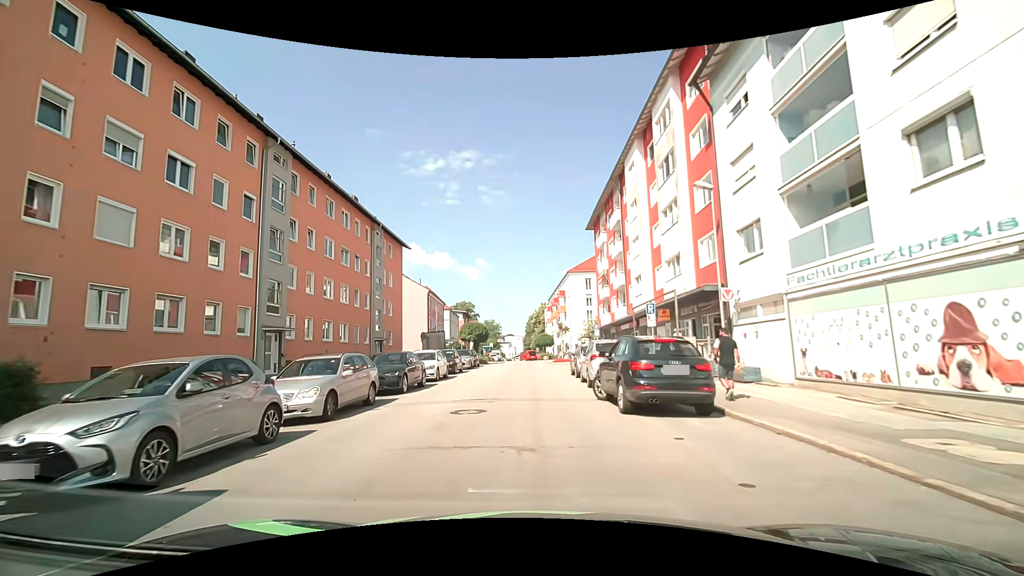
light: Day
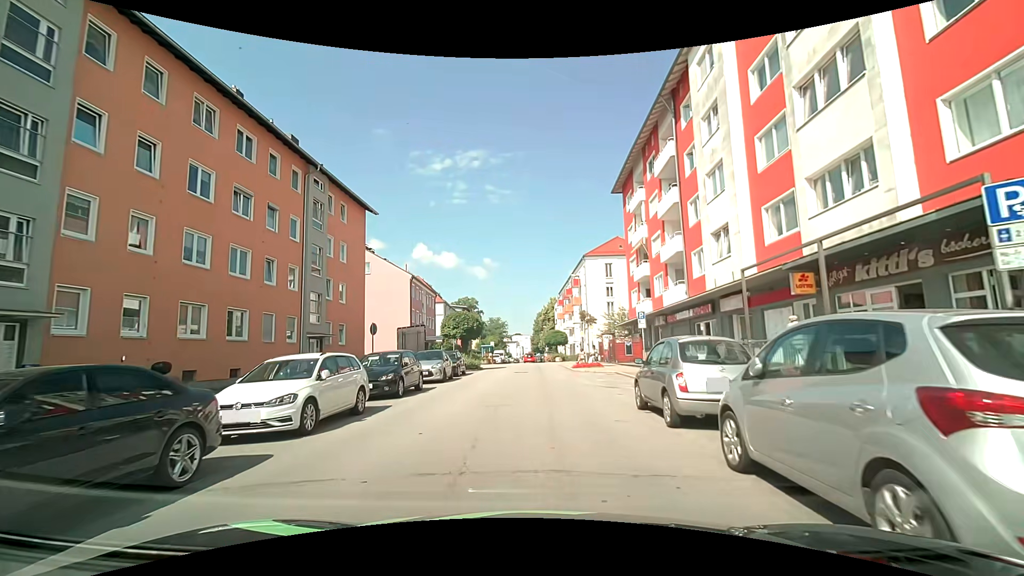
(-0.1, +14.0) m; -1°
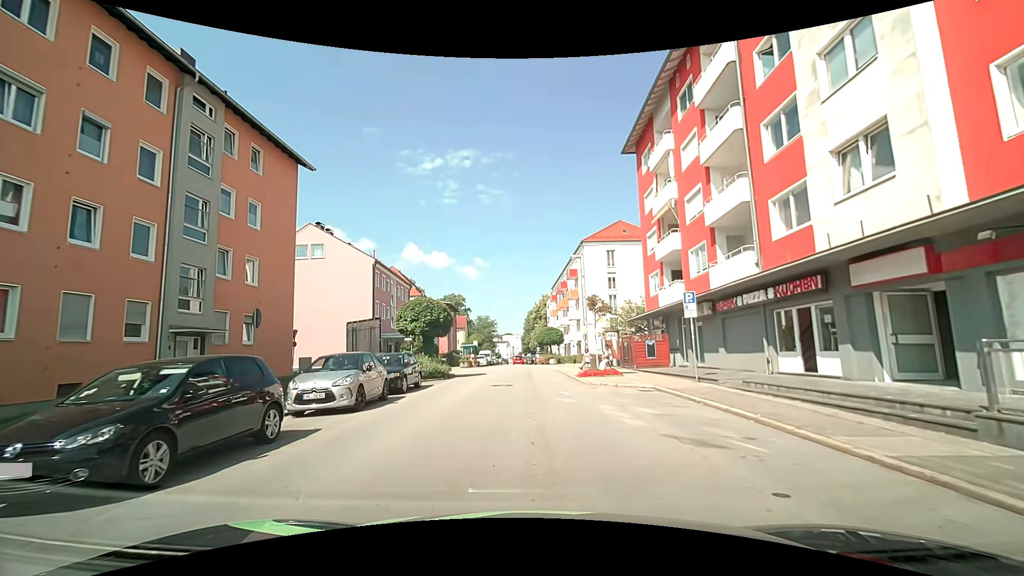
(+0.2, +9.8) m; +2°
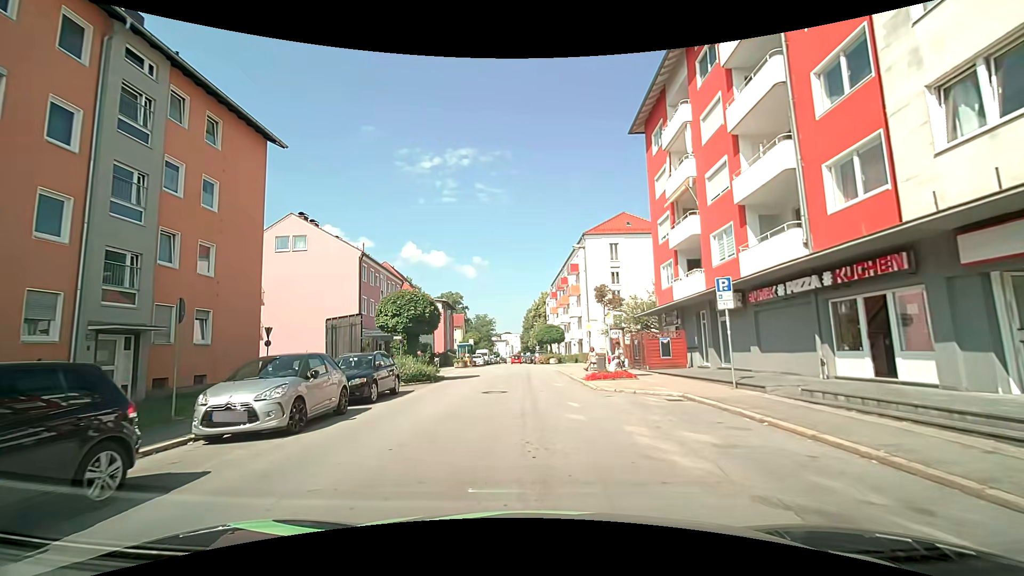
(0.0, +3.3) m; 0°
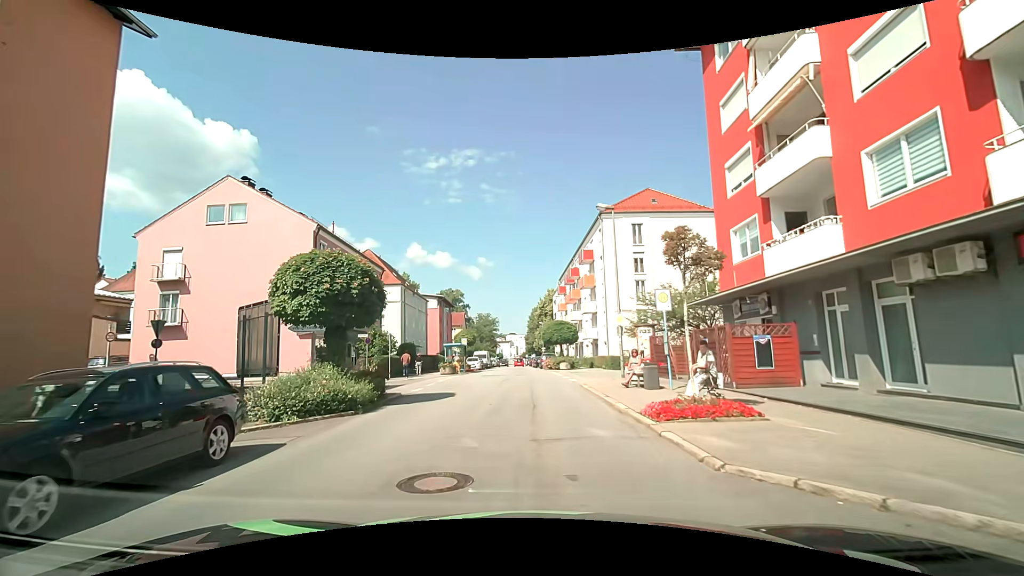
(-0.1, +9.8) m; -1°
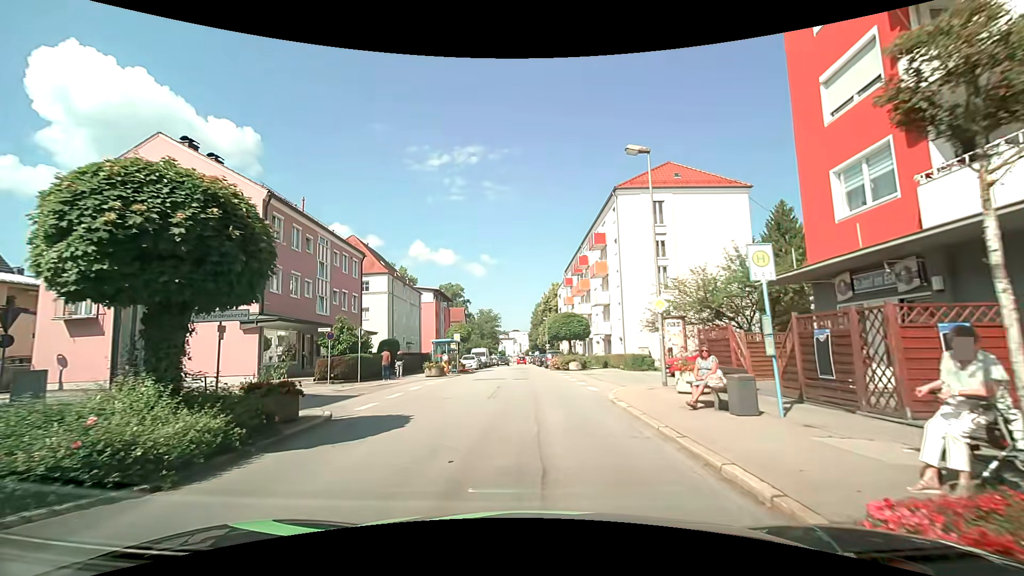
(0.0, +6.5) m; +1°
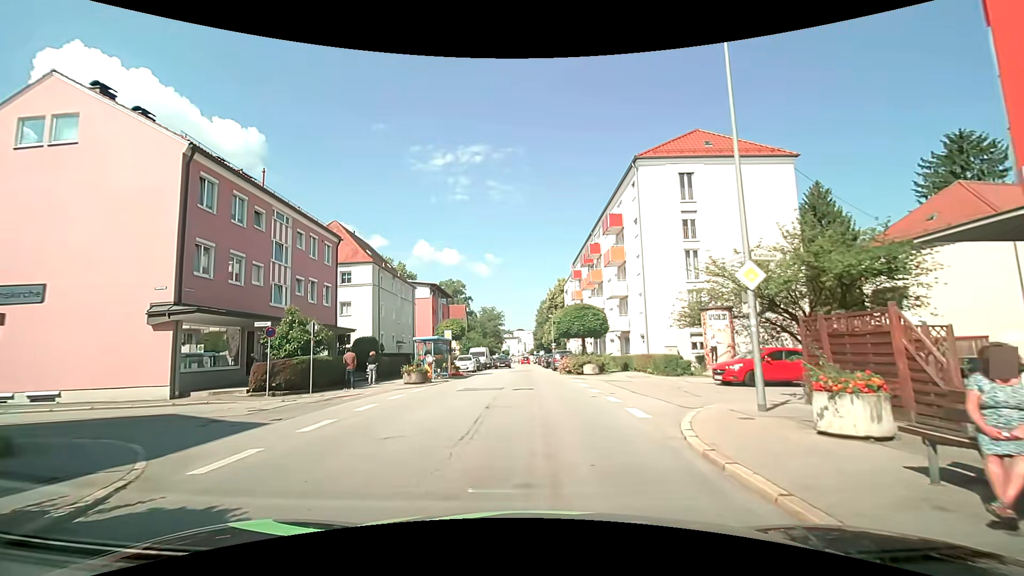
(-0.1, +6.3) m; -1°
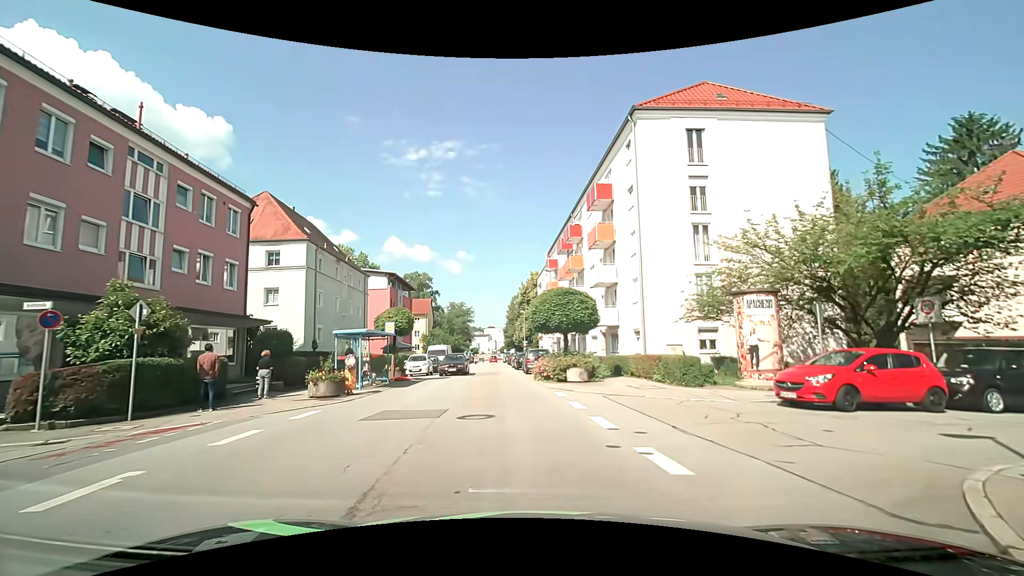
(+0.1, +7.2) m; +2°
